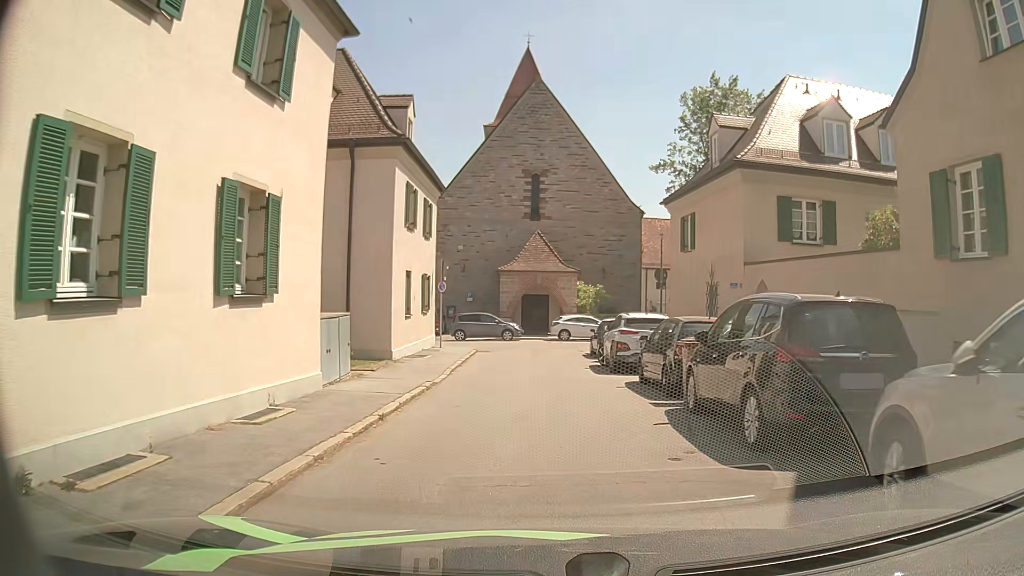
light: Day
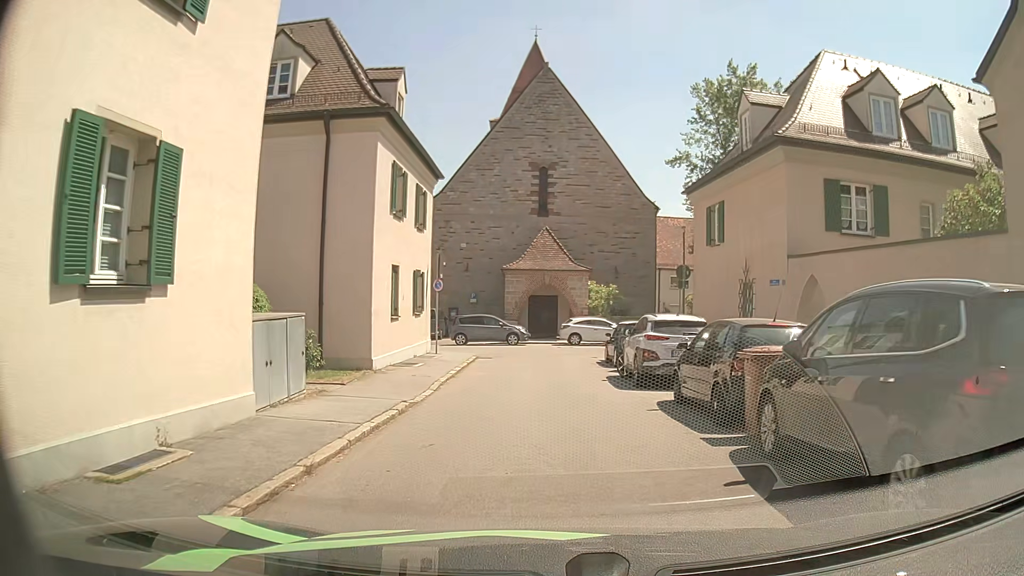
(-0.1, +3.1) m; -2°
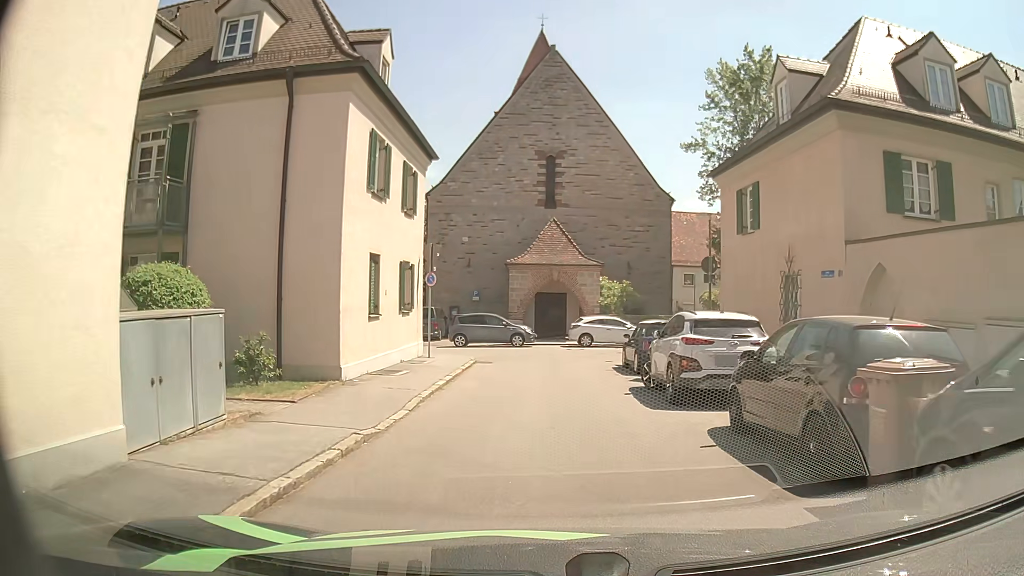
(-0.1, +3.1) m; -1°
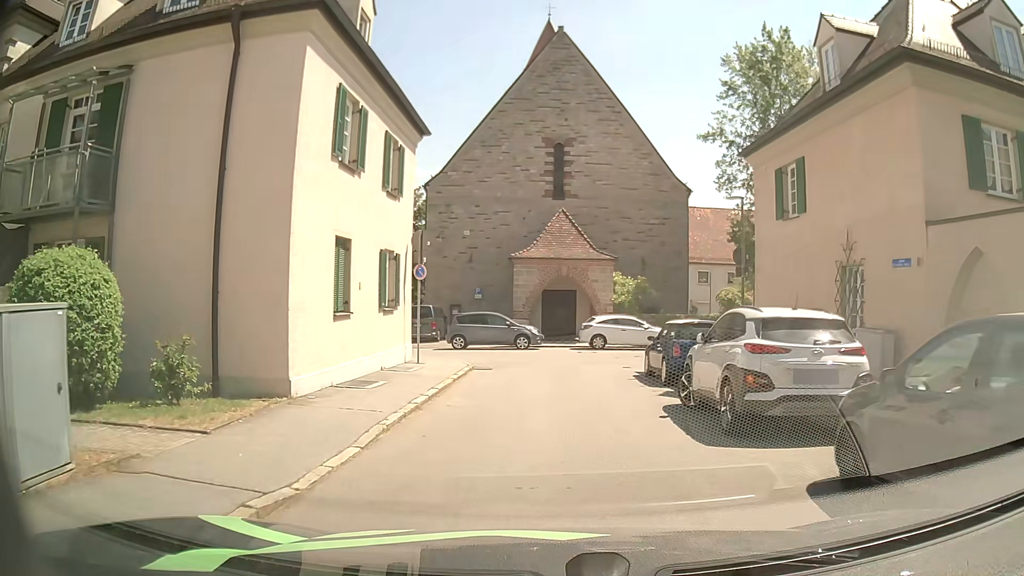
(0.0, +3.1) m; +1°
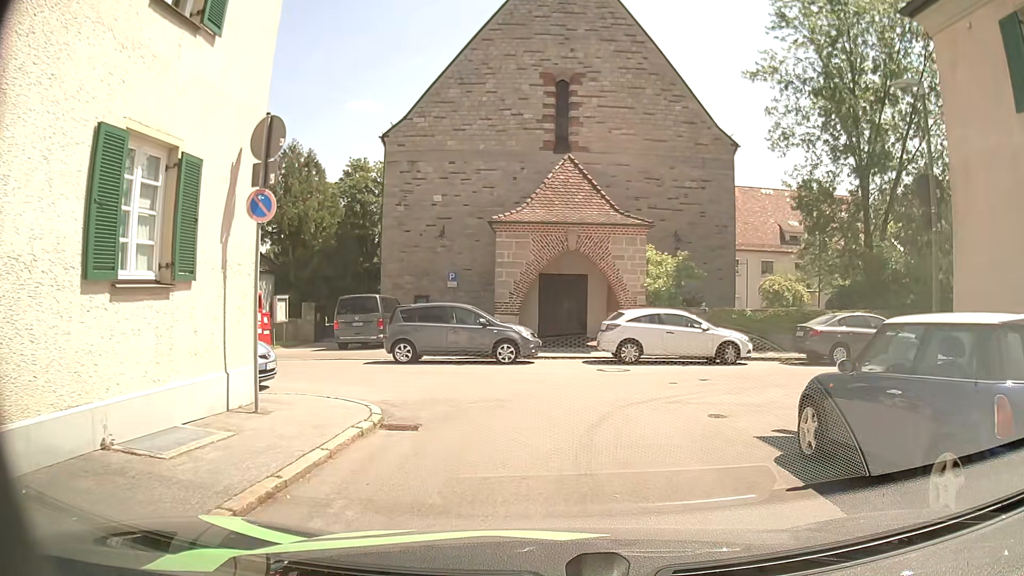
(-0.2, +10.5) m; -1°
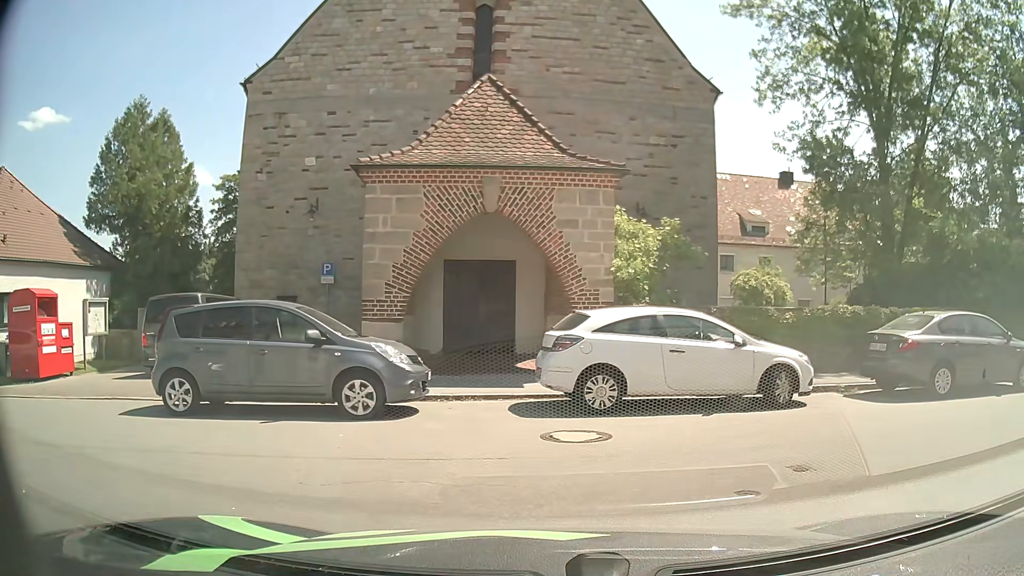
(+0.2, +8.3) m; +6°
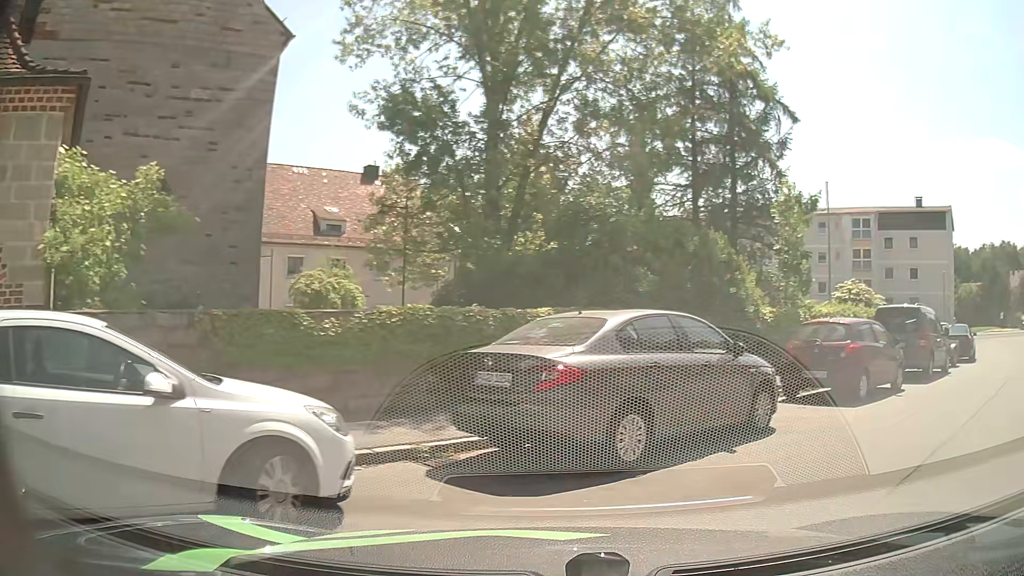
(+1.3, +5.7) m; +33°
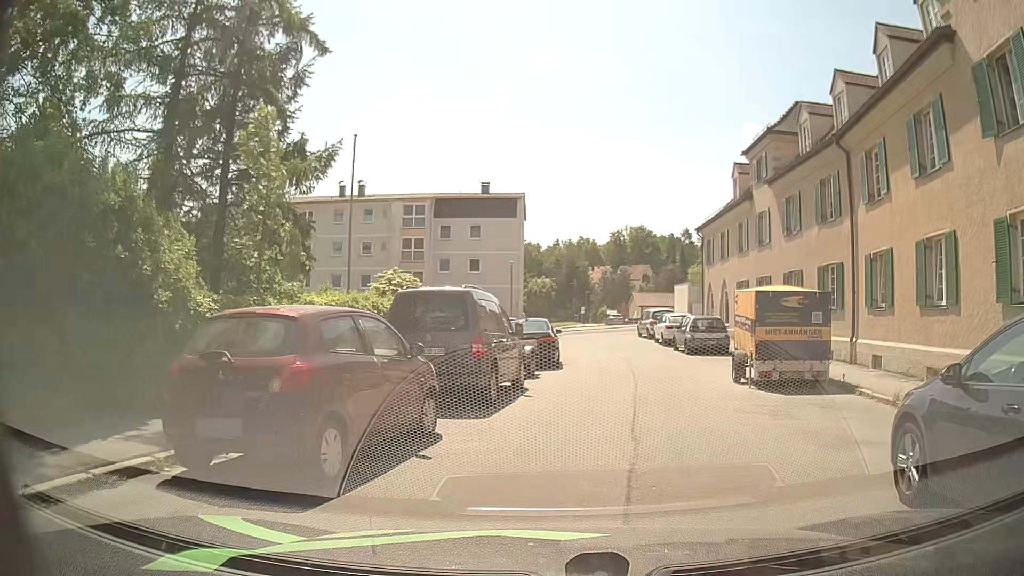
(+2.8, +6.1) m; +41°
